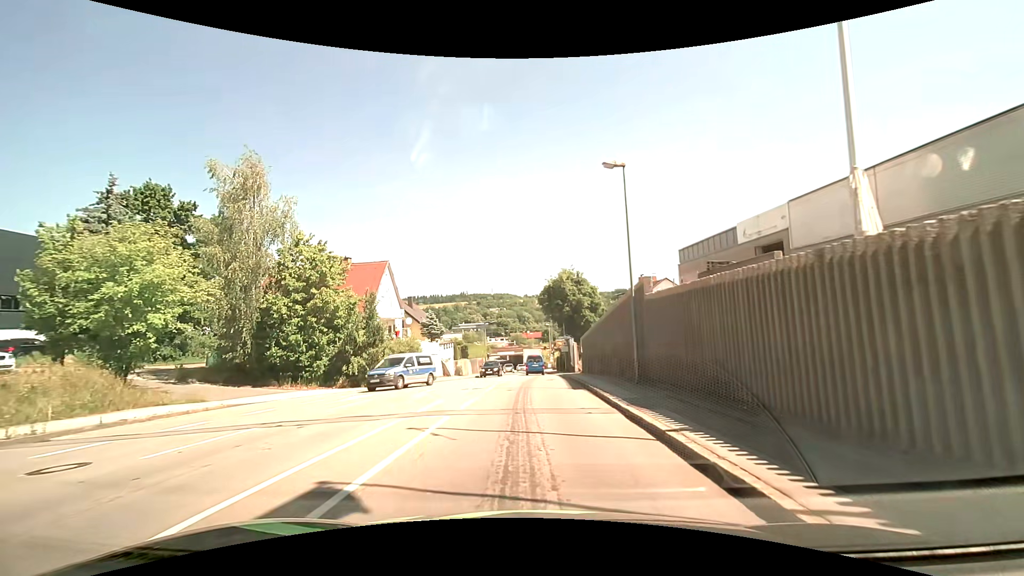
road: tertiary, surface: asphalt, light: Day
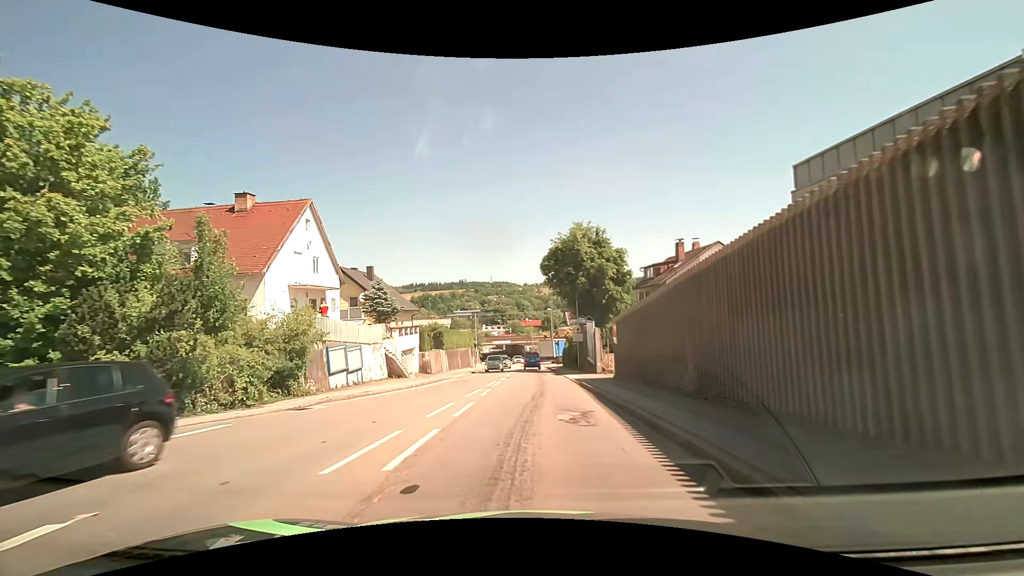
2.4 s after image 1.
(+0.1, +17.3) m; +1°
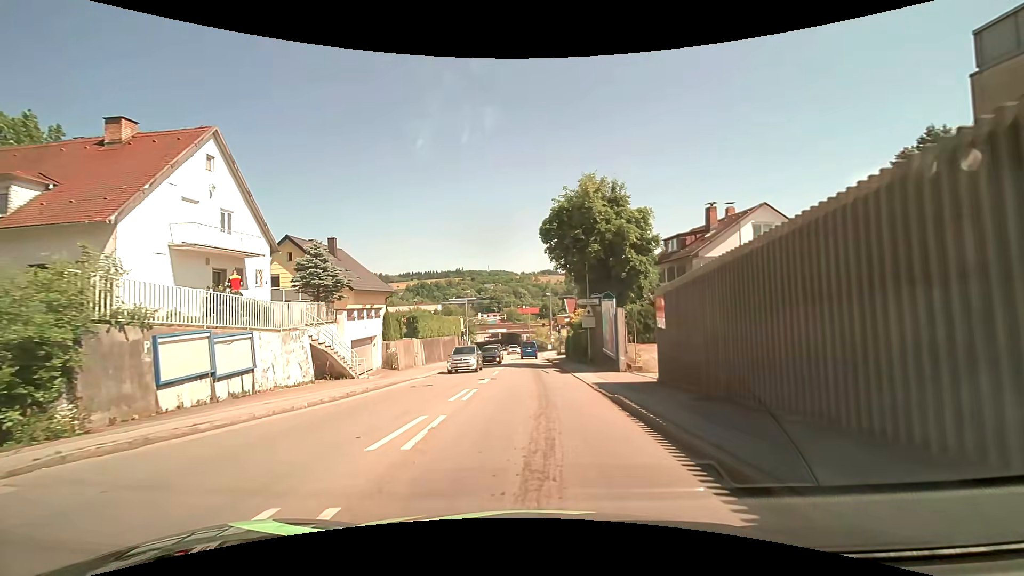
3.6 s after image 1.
(0.0, +9.3) m; 0°
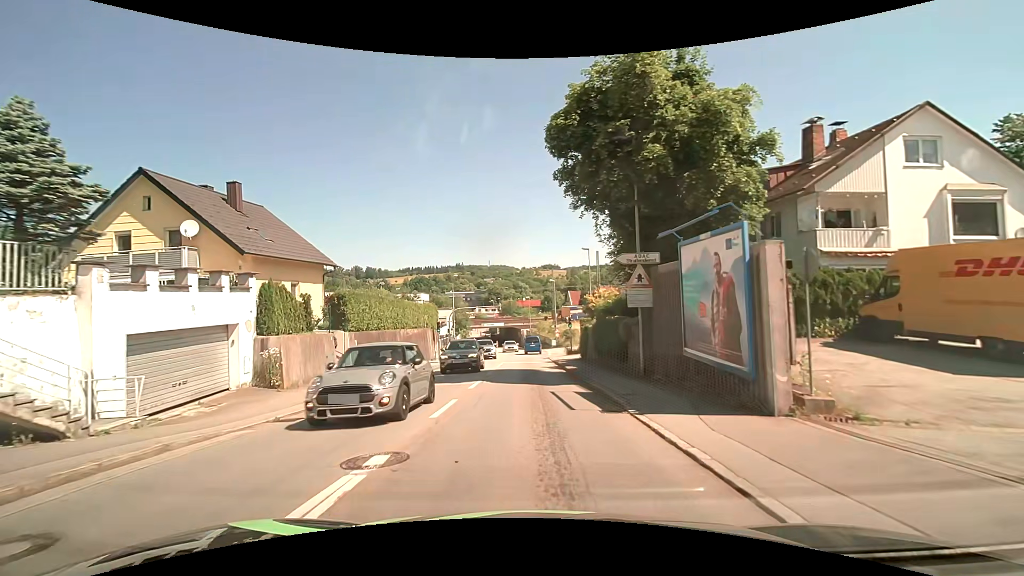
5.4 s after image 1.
(-0.1, +14.4) m; -1°
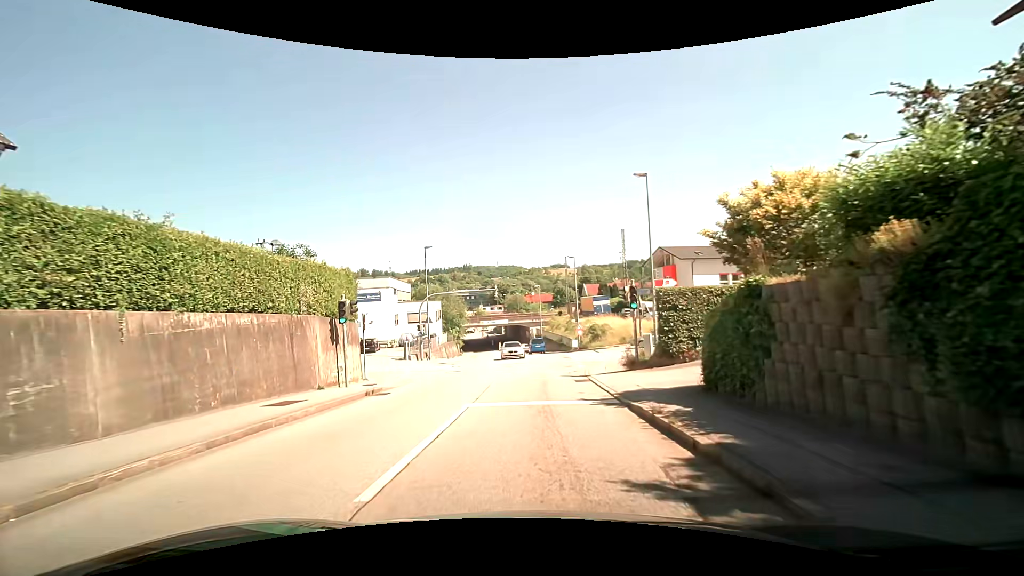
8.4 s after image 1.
(-0.1, +22.0) m; 0°
